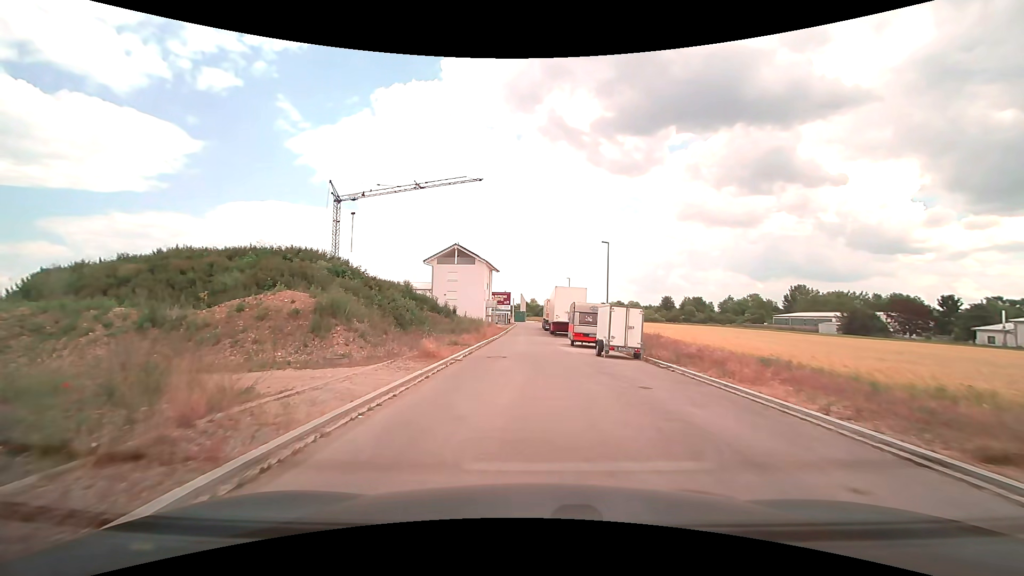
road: residential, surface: asphalt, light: Day
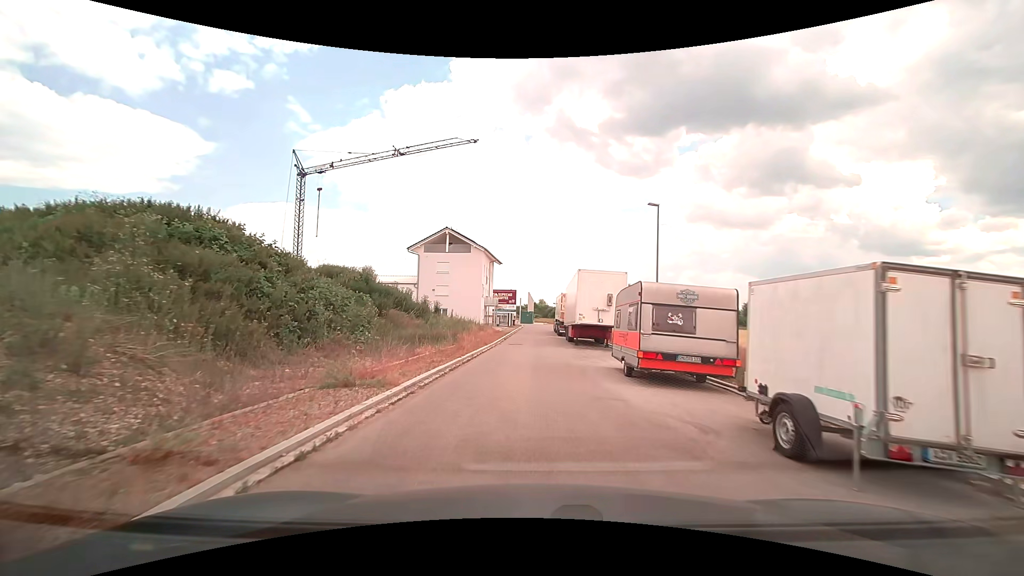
(-0.1, +14.5) m; -1°
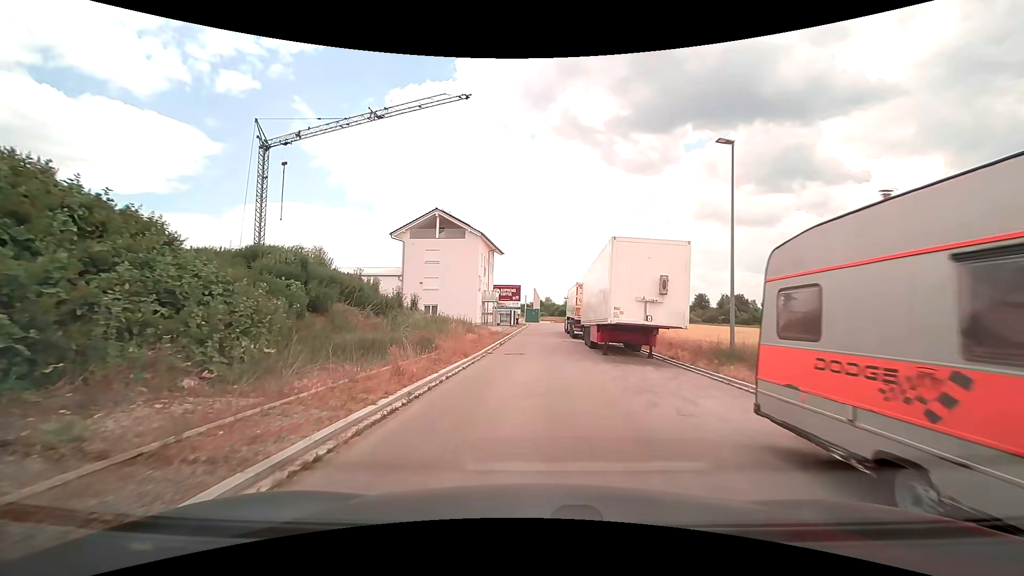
(0.0, +9.7) m; -1°
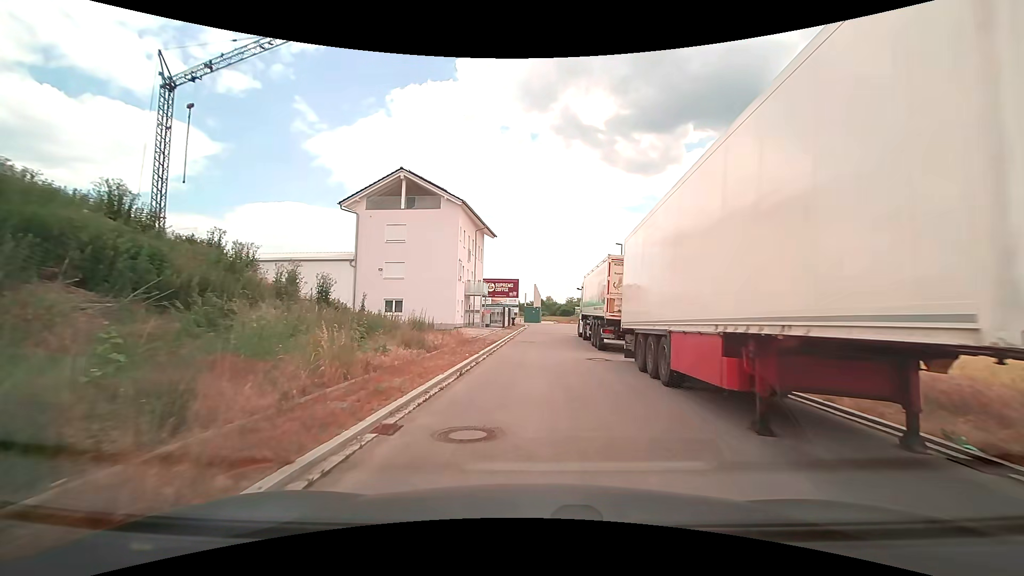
(0.0, +13.7) m; 0°
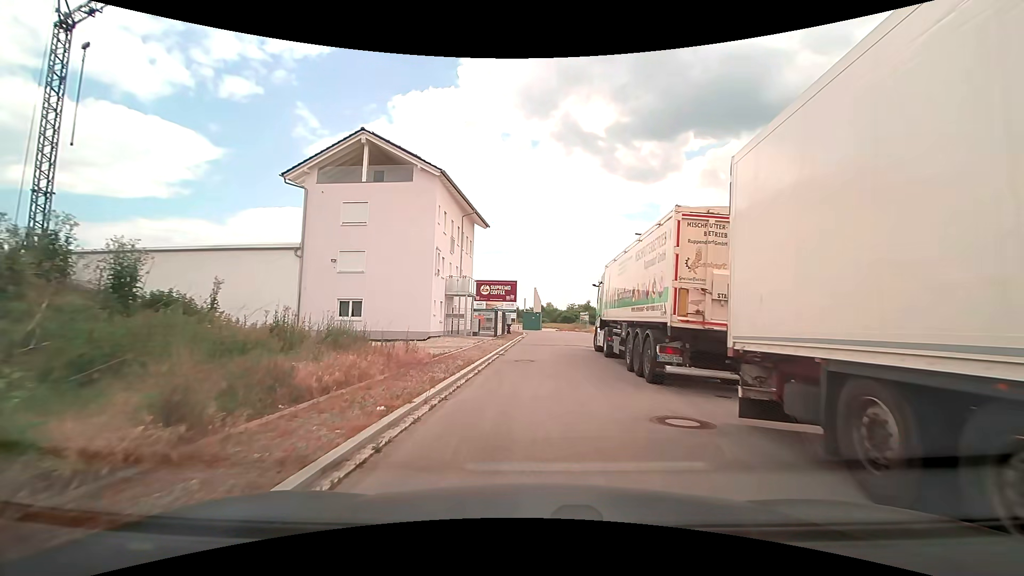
(0.0, +8.9) m; +1°
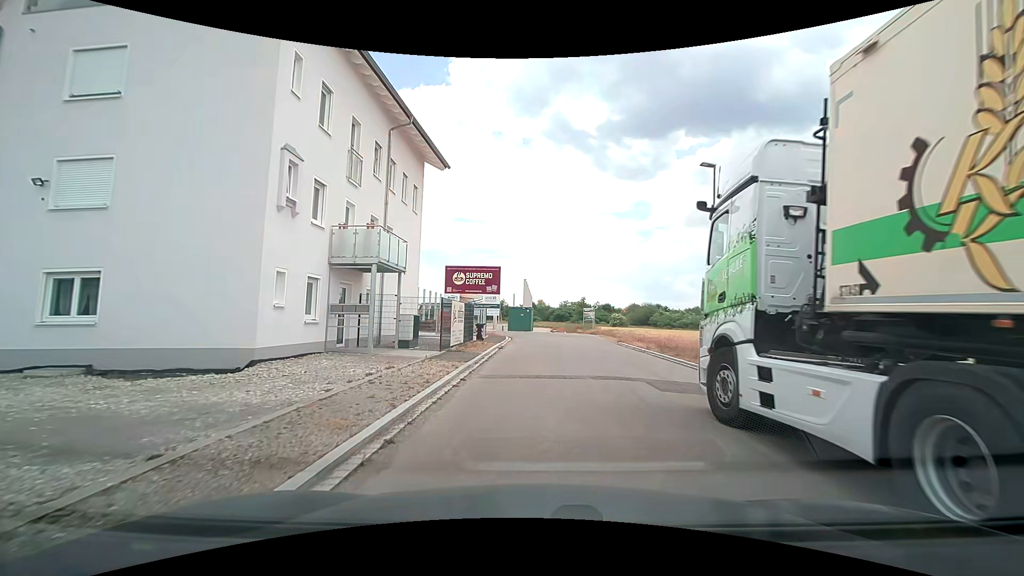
(0.0, +16.7) m; -1°
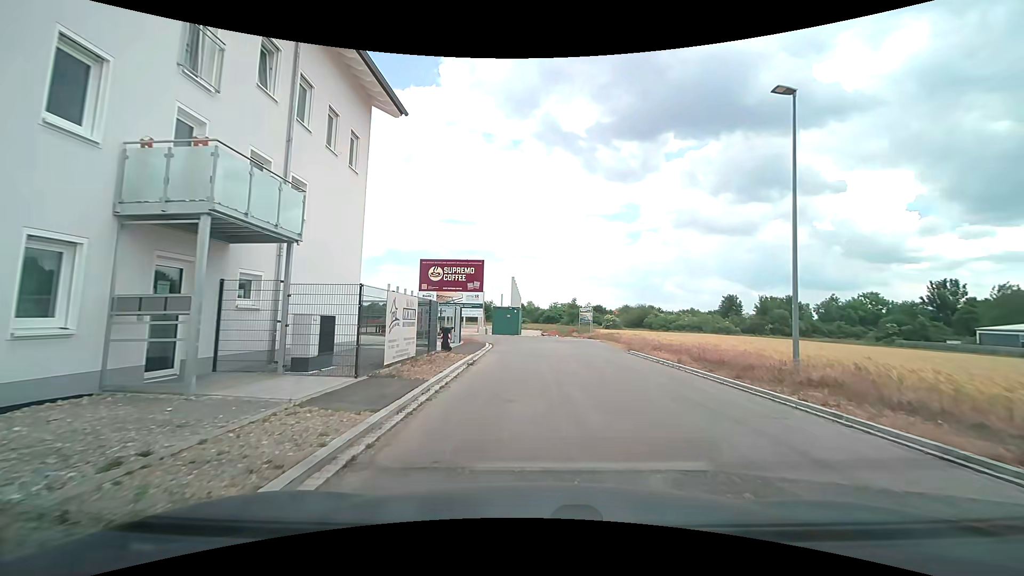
(+0.2, +7.3) m; +1°
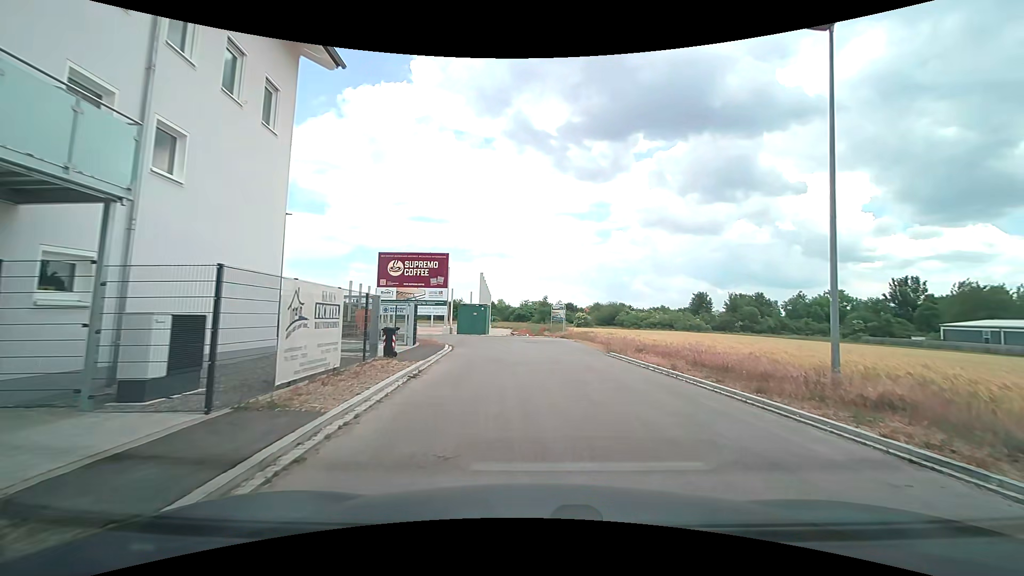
(+0.2, +3.5) m; +4°
(+1, +10) (+2, +20) (+1, +30) (-5, +37) (-15, +39) (-25, +39) (-35, +40) (-45, +40) (-55, +40) (-65, +40) m
